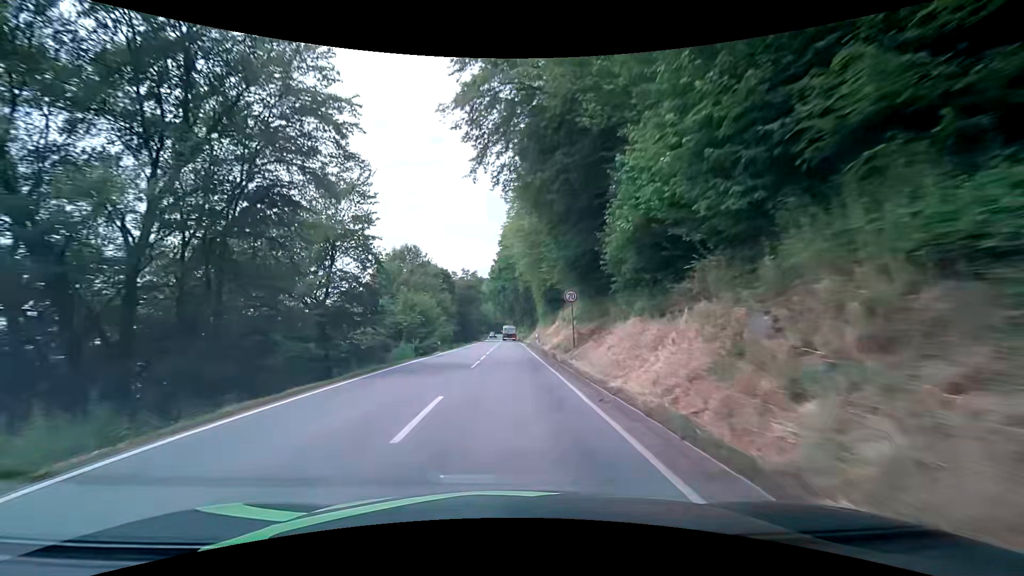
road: secondary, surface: asphalt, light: Day
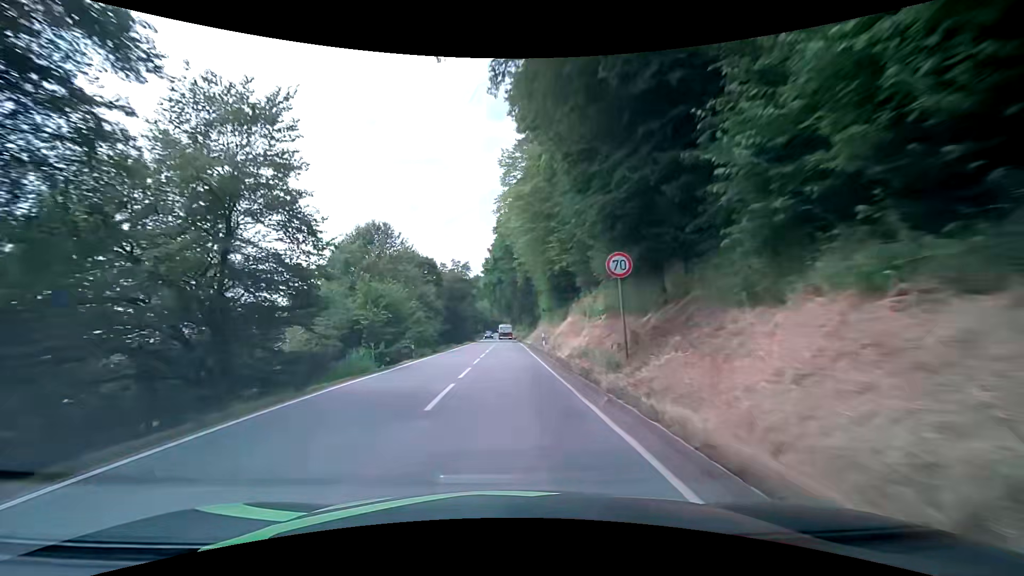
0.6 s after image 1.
(-0.1, +9.8) m; -1°
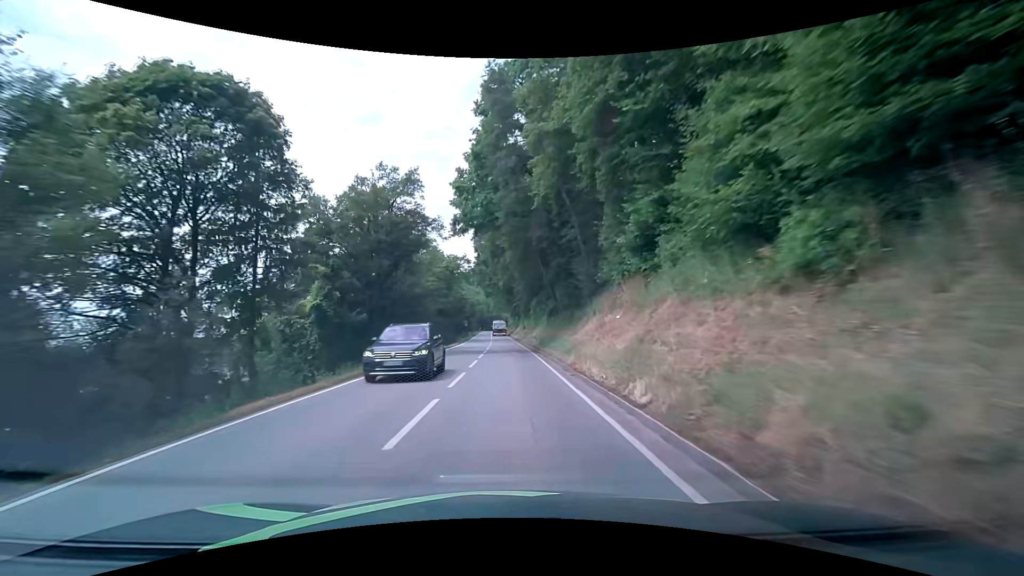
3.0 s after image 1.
(+0.4, +39.8) m; +1°
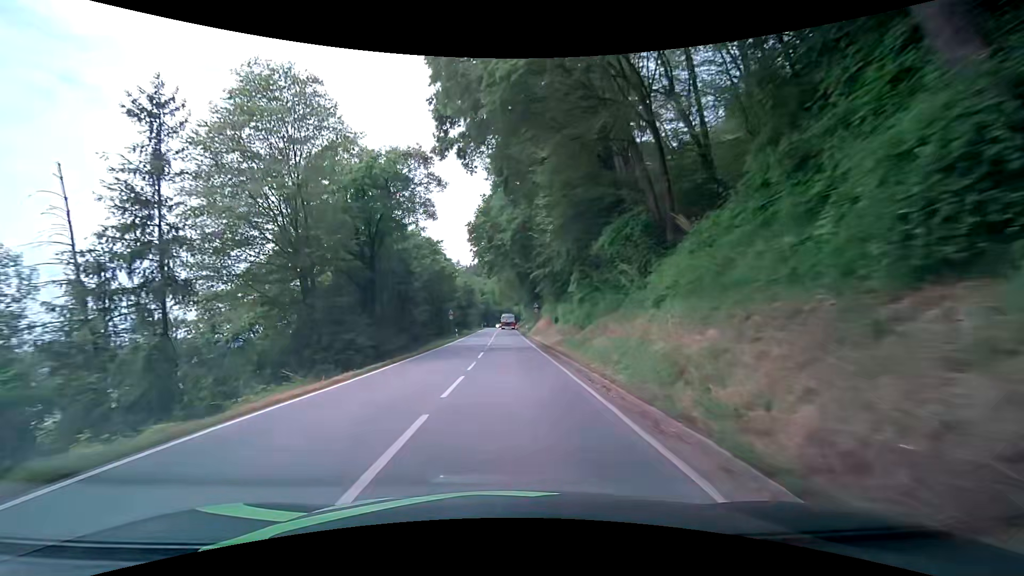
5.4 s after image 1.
(-0.5, +38.8) m; -2°
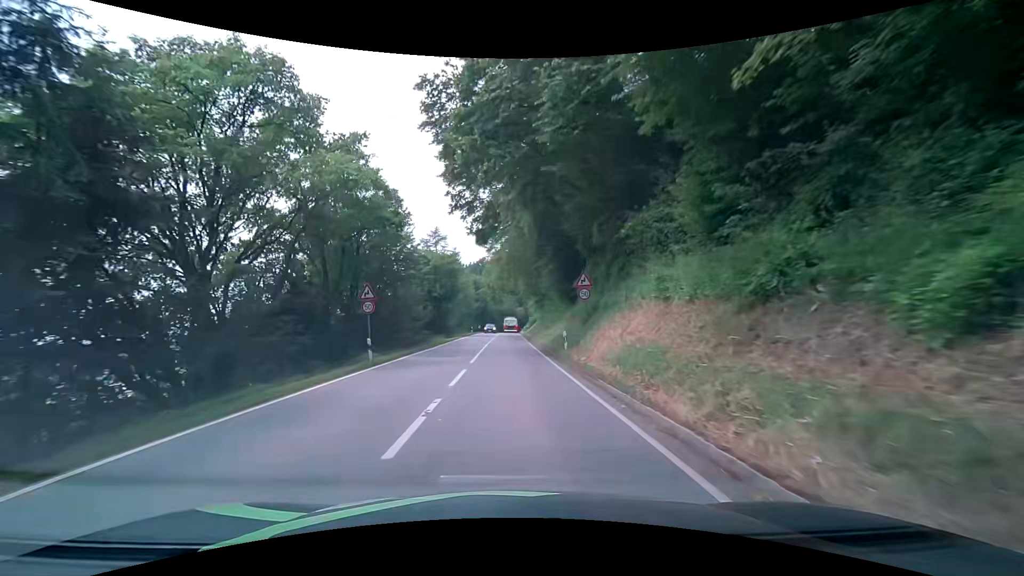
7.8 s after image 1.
(-0.2, +34.3) m; 0°
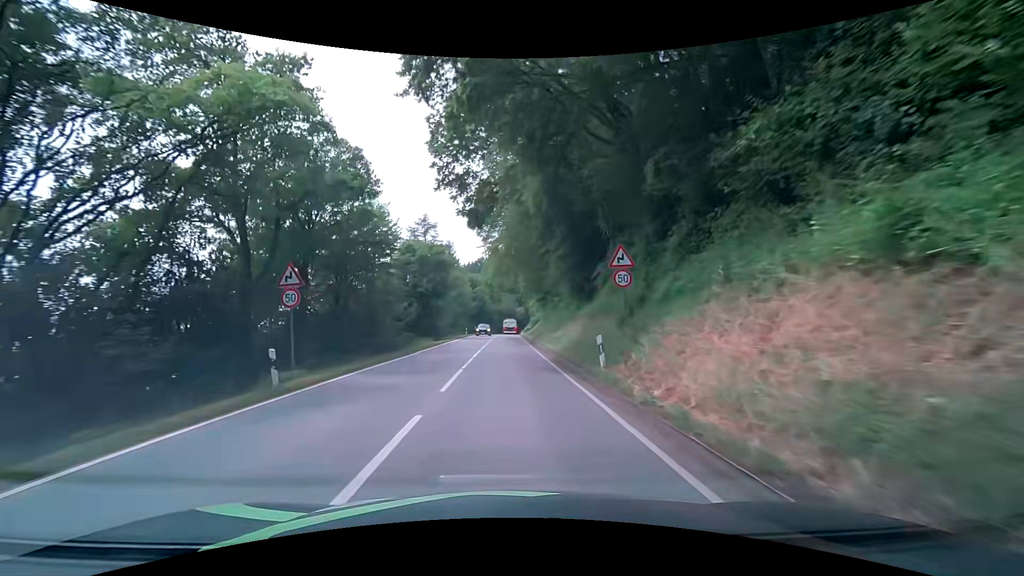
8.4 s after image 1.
(-0.1, +7.7) m; 0°
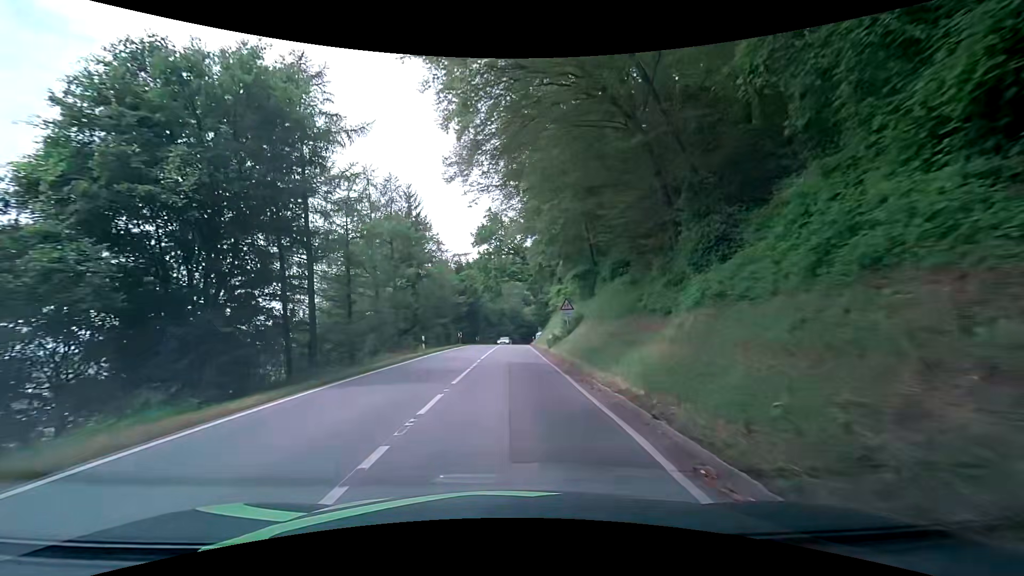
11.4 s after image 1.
(-0.5, +34.0) m; -1°
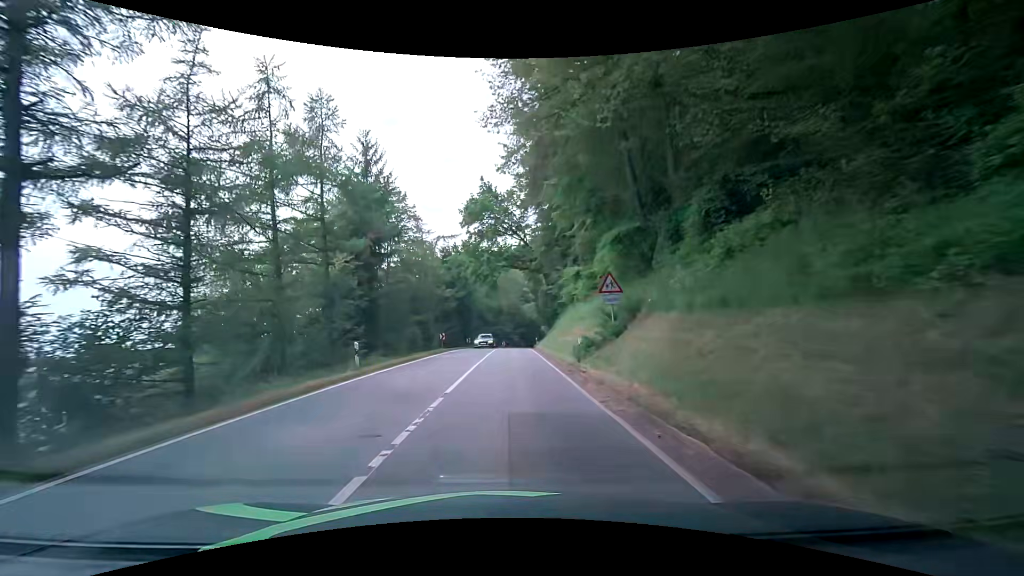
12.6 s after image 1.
(0.0, +12.7) m; 0°
(0, +10) (0, +20) (0, +30) (0, +40) (0, +50) (+1, +60) (+1, +70) (+3, +80) (+6, +89) (+10, +98) m
